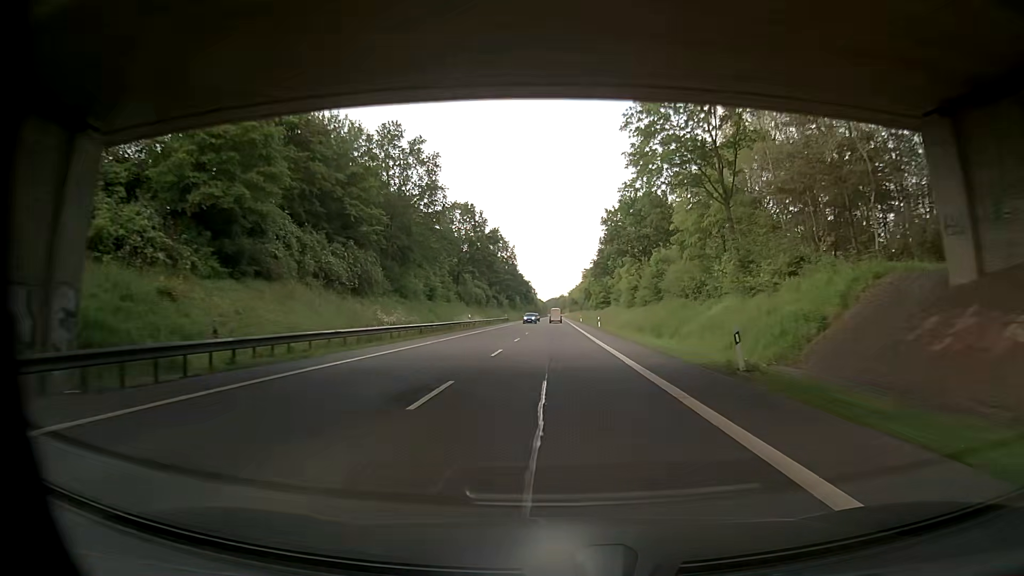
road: primary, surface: asphalt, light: Day
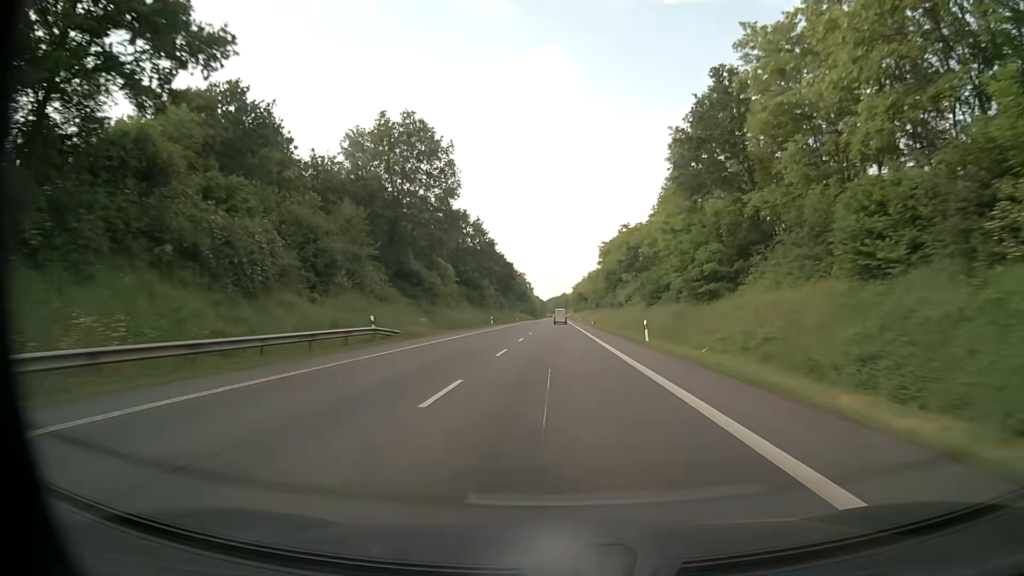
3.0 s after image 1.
(-0.8, +83.1) m; 0°
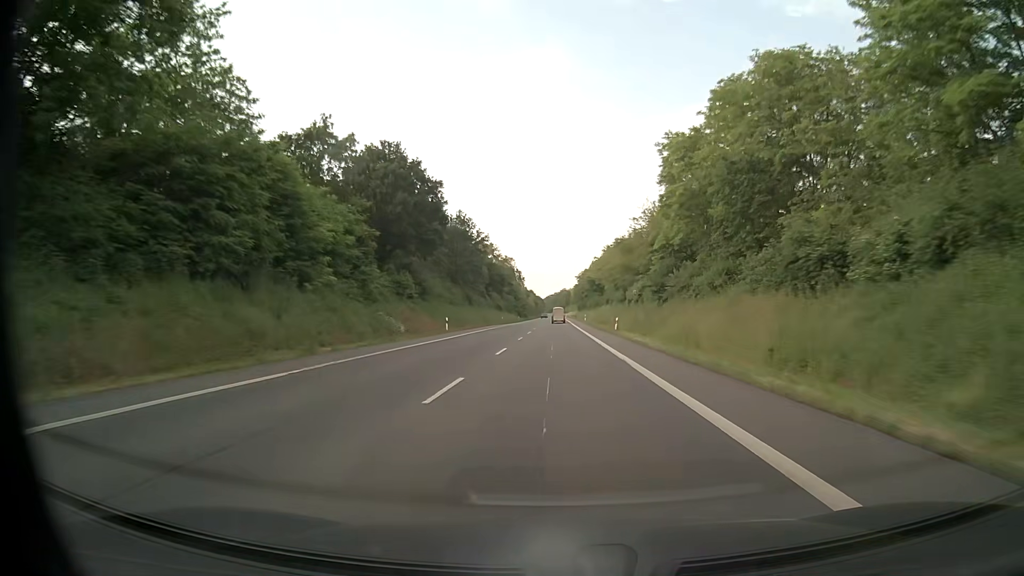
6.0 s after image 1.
(+0.1, +83.2) m; 0°
(0, +10) (0, +20) (0, +30) (0, +40) (0, +50) (0, +60) (0, +70) (0, +80) (0, +90) (0, +100) m
